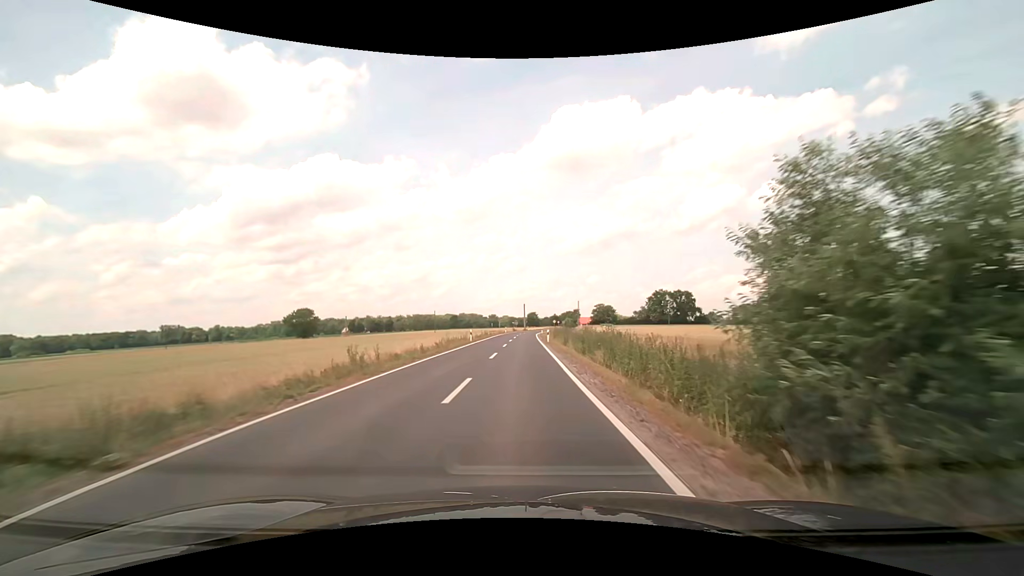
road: secondary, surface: asphalt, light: Day
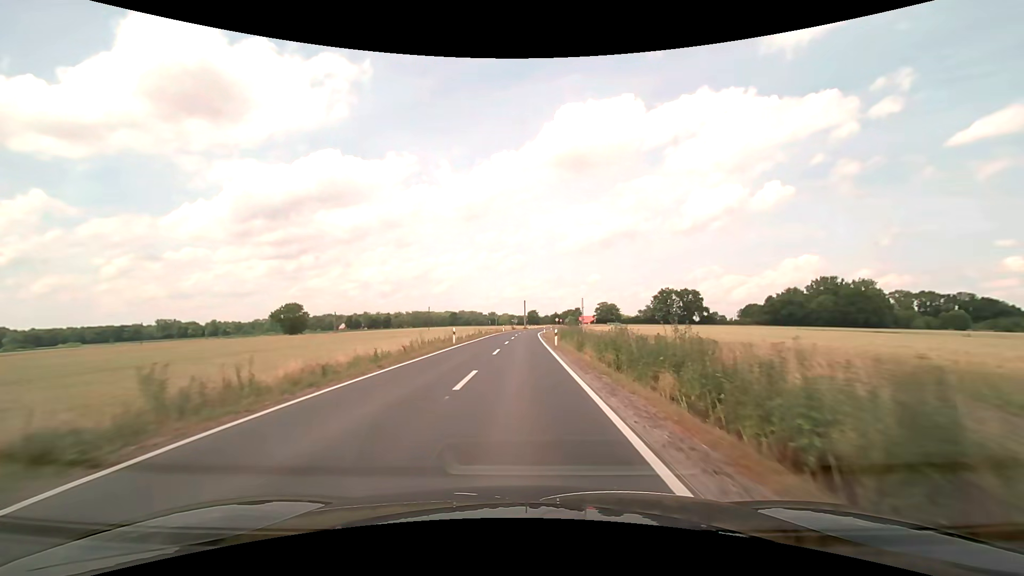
(0.0, +10.7) m; 0°
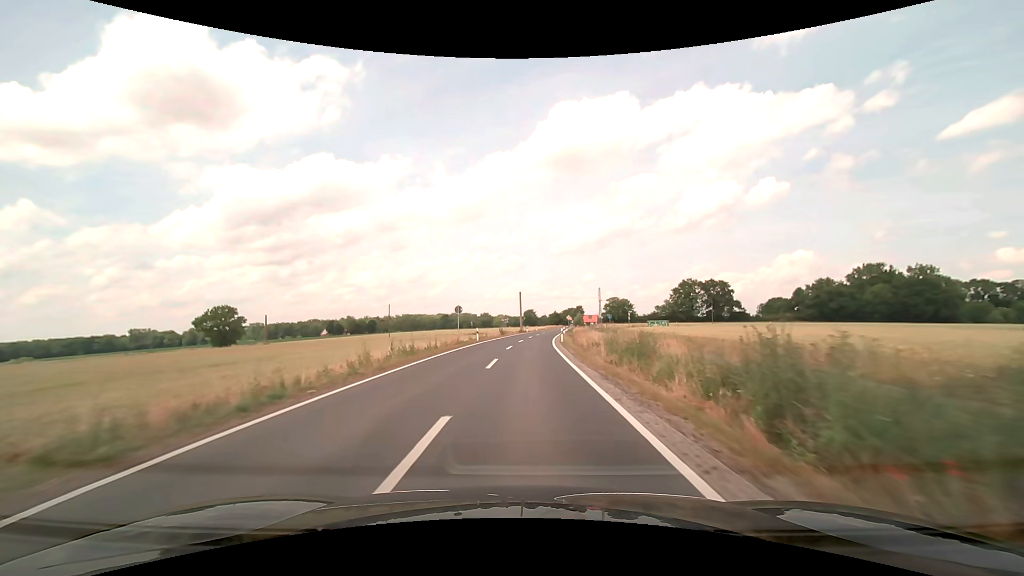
(0.0, +43.0) m; 0°
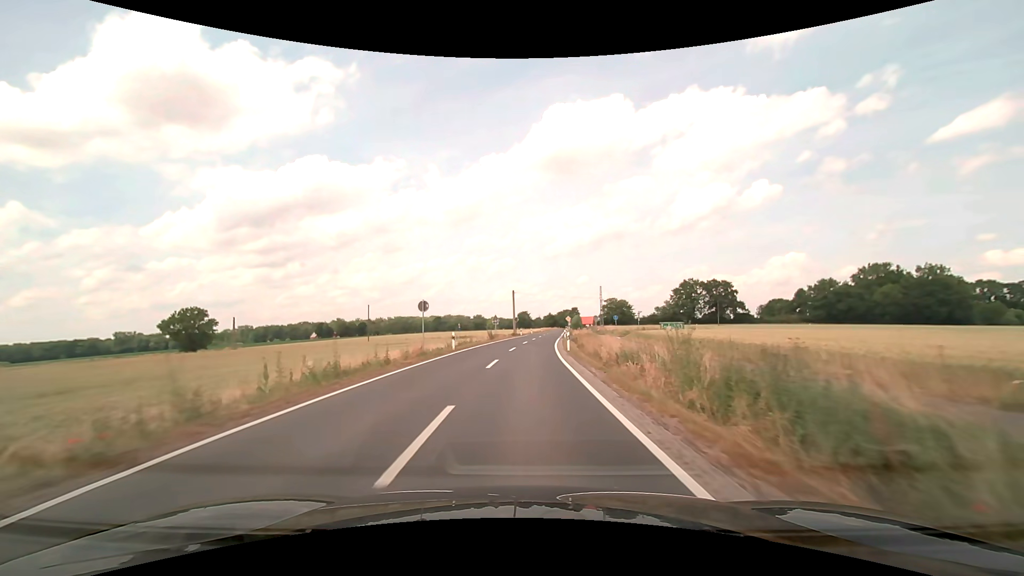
(0.0, +10.8) m; +1°
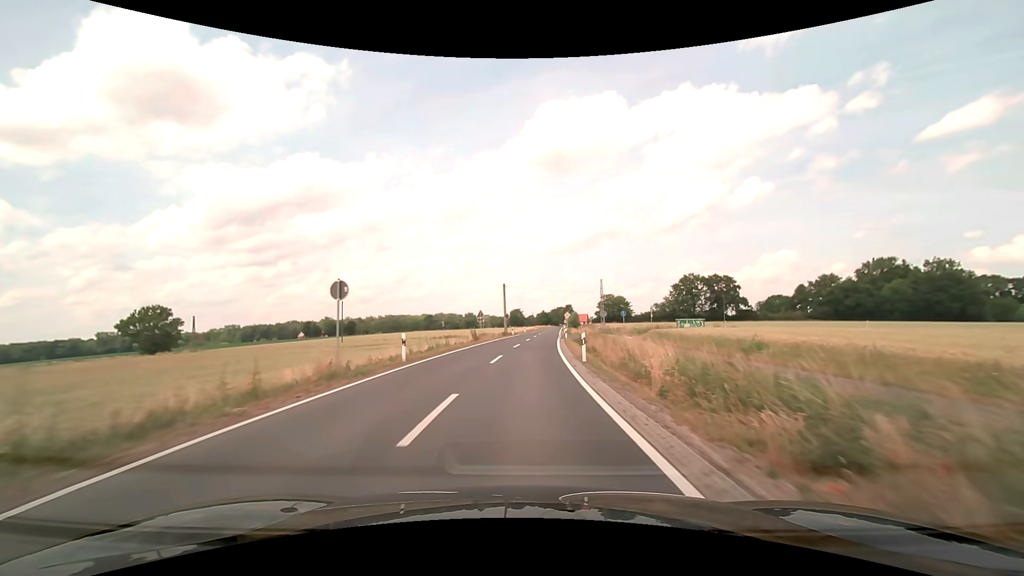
(+0.1, +10.8) m; +1°
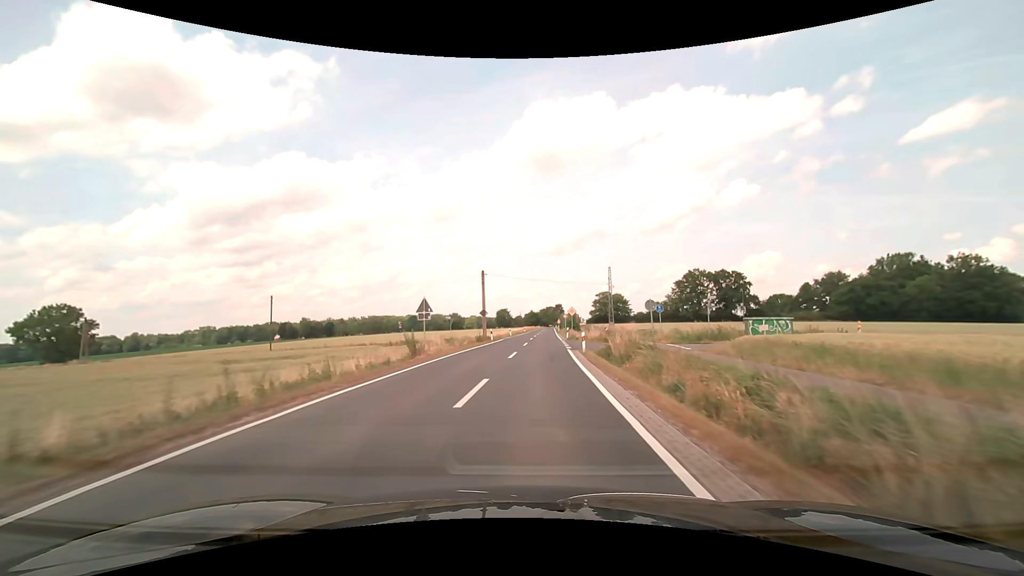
(+0.3, +21.5) m; +1°
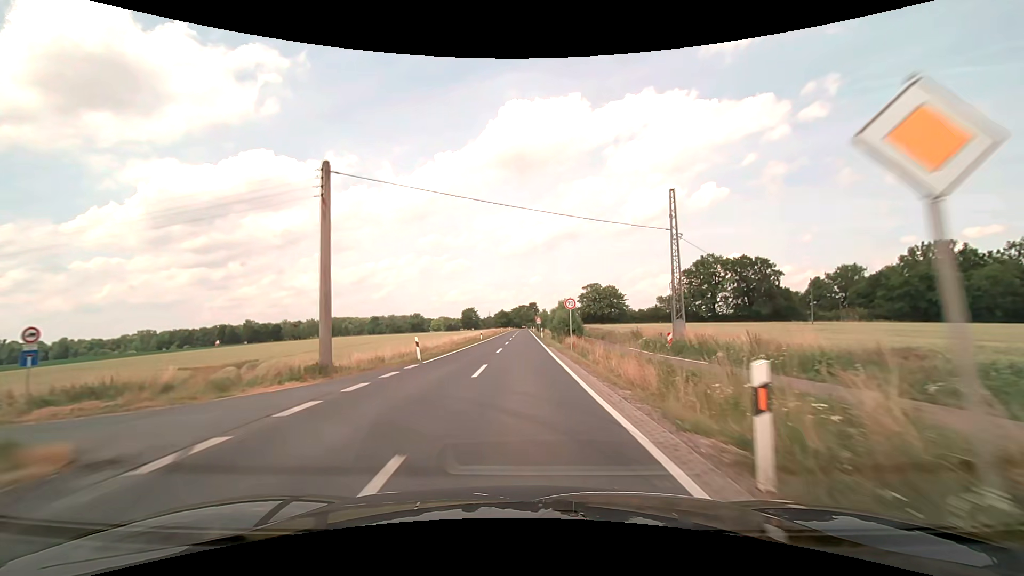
(+1.7, +43.0) m; +3°
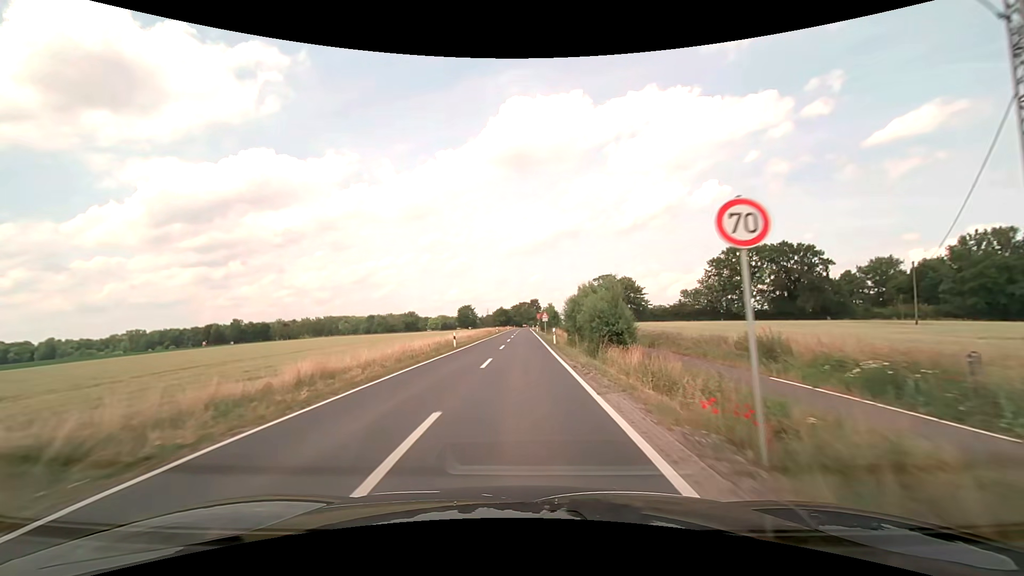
(-0.1, +21.5) m; 0°
(0, +10) (0, +20) (0, +30) (0, +40) (0, +50) (0, +60) (0, +70) (0, +80) (0, +90) (0, +100) m
